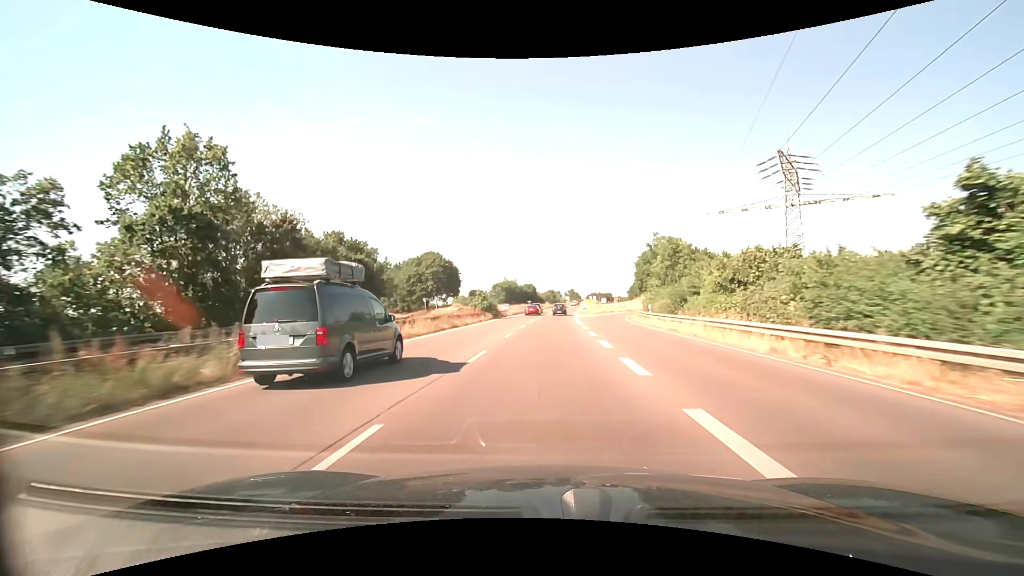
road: trunk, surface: asphalt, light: Day
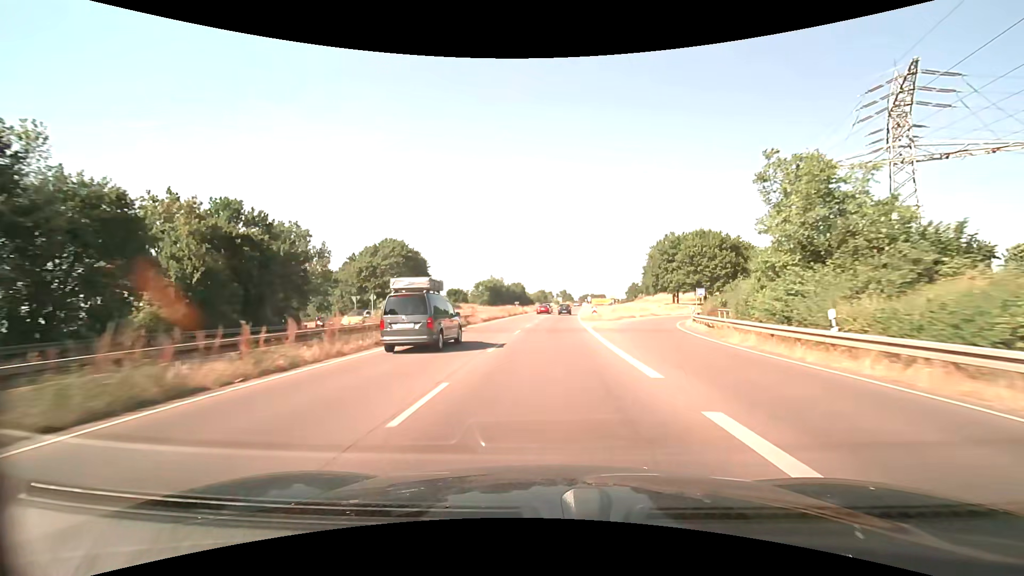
(+0.2, +24.4) m; +1°
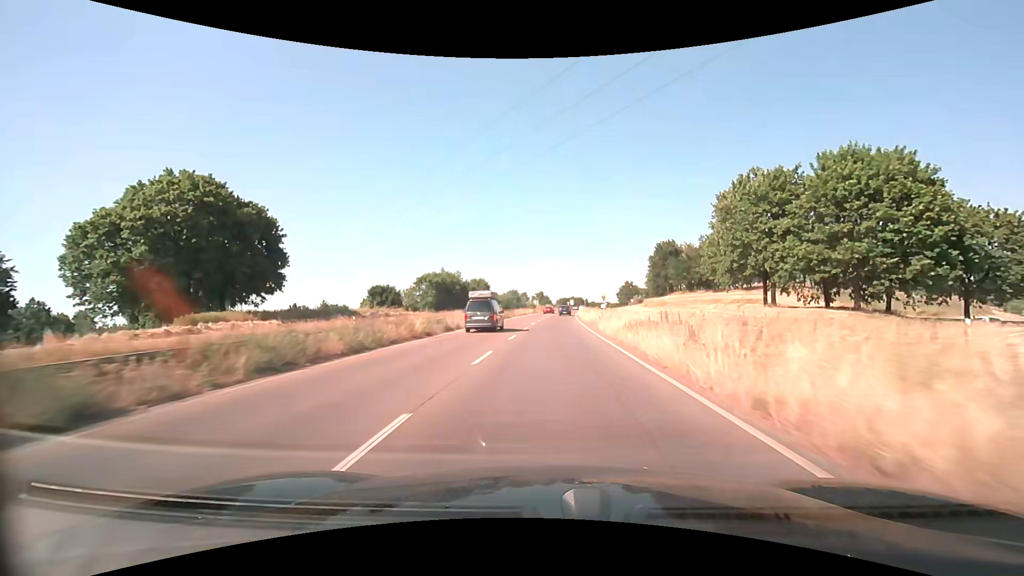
(+1.2, +48.5) m; +3°
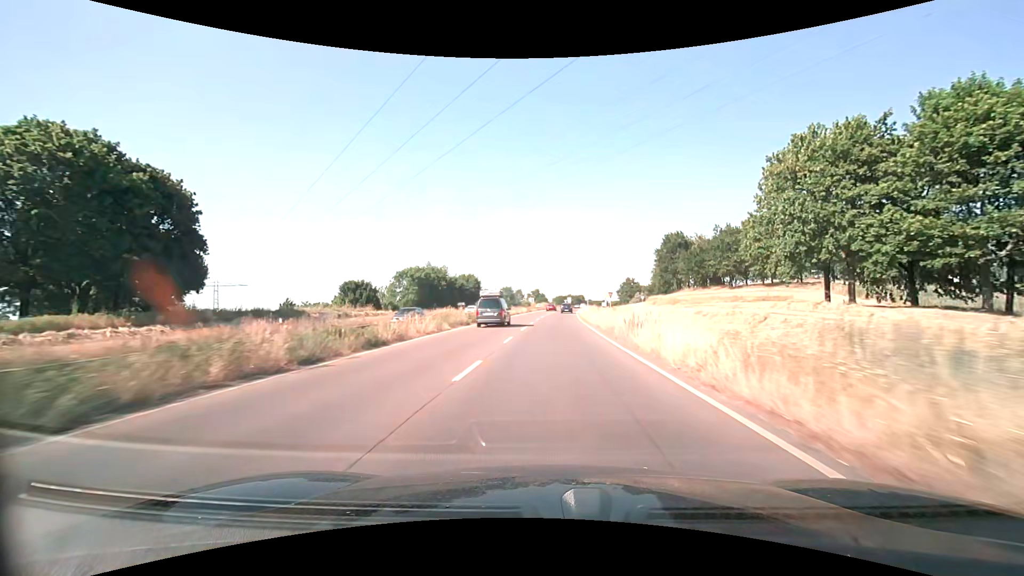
(0.0, +12.0) m; 0°
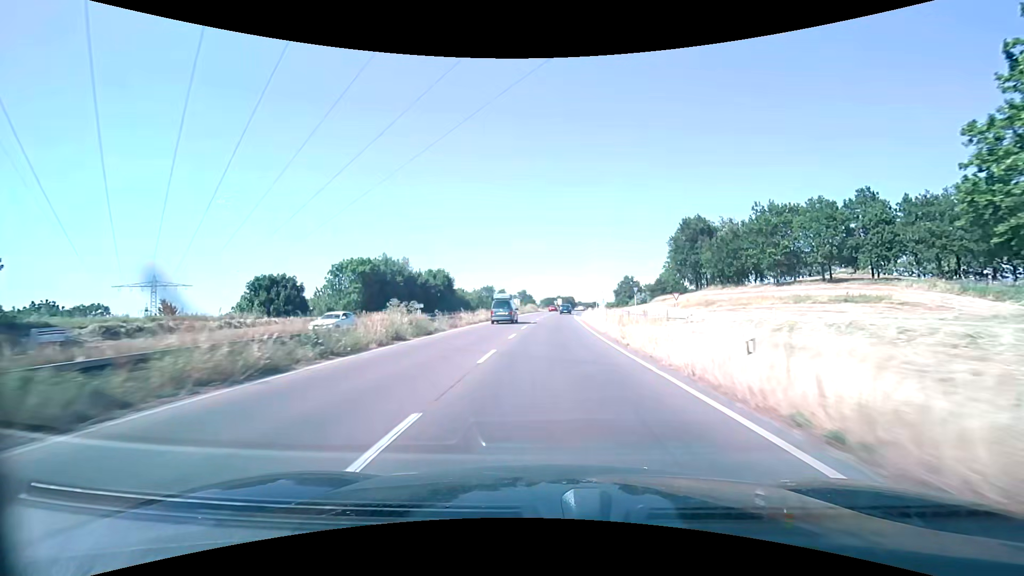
(+0.2, +23.7) m; +1°
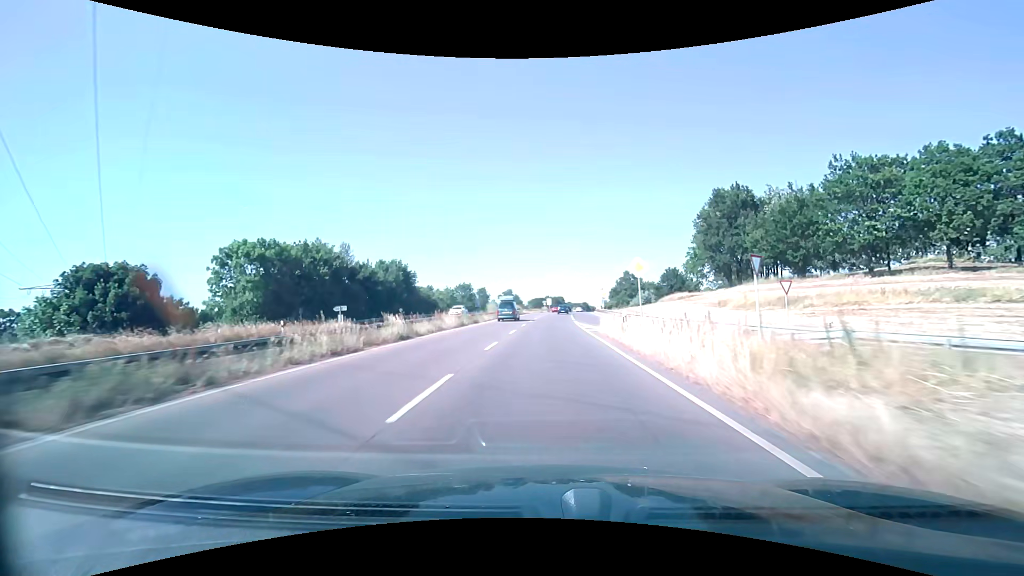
(+0.3, +23.4) m; +1°
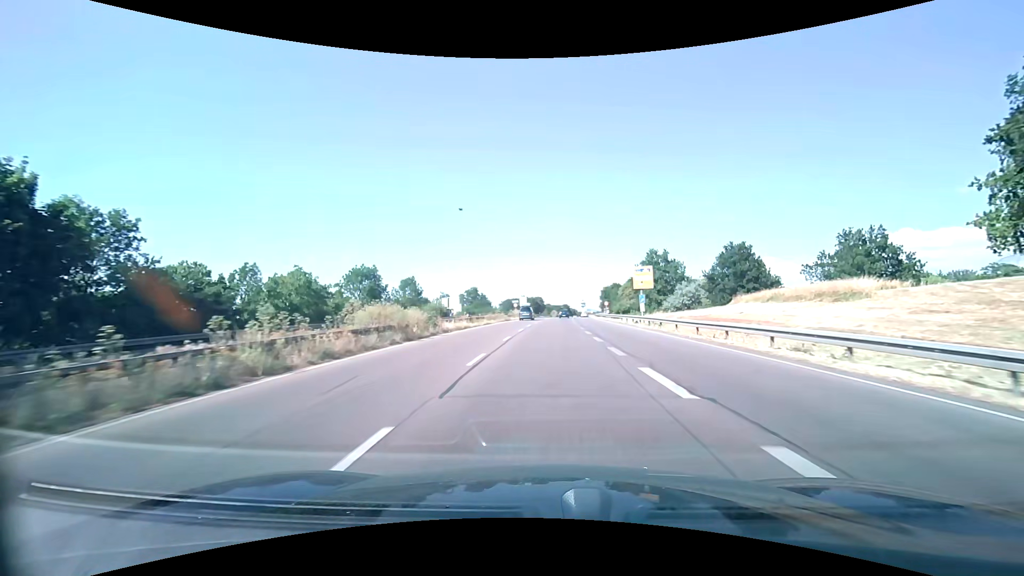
(+0.8, +57.5) m; +3°
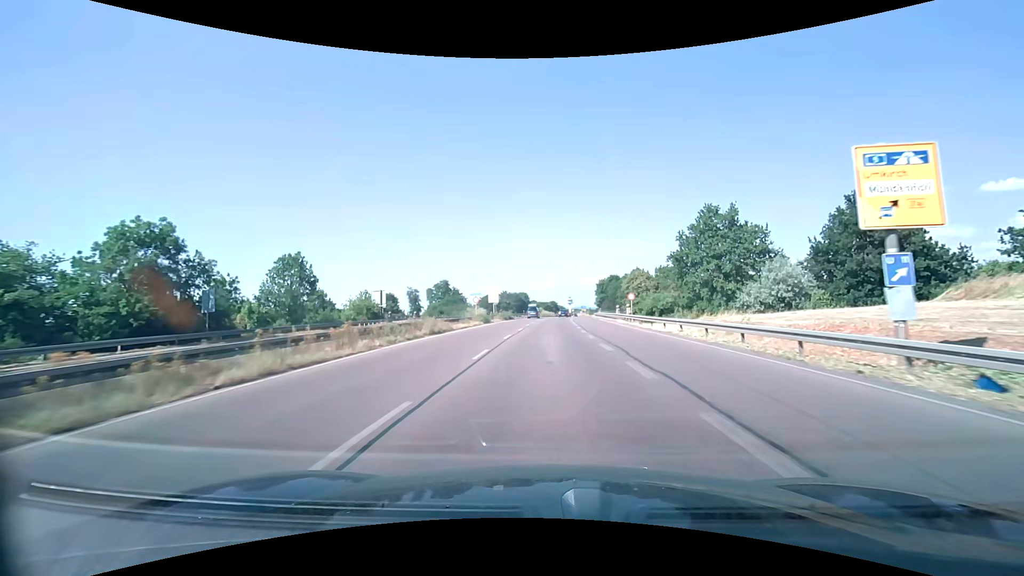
(+0.5, +34.3) m; +2°
(0, +10) (0, +20) (0, +30) (+1, +40) (+1, +50) (+1, +60) (+2, +70) (+2, +80) (+3, +90) (+3, +100) m
